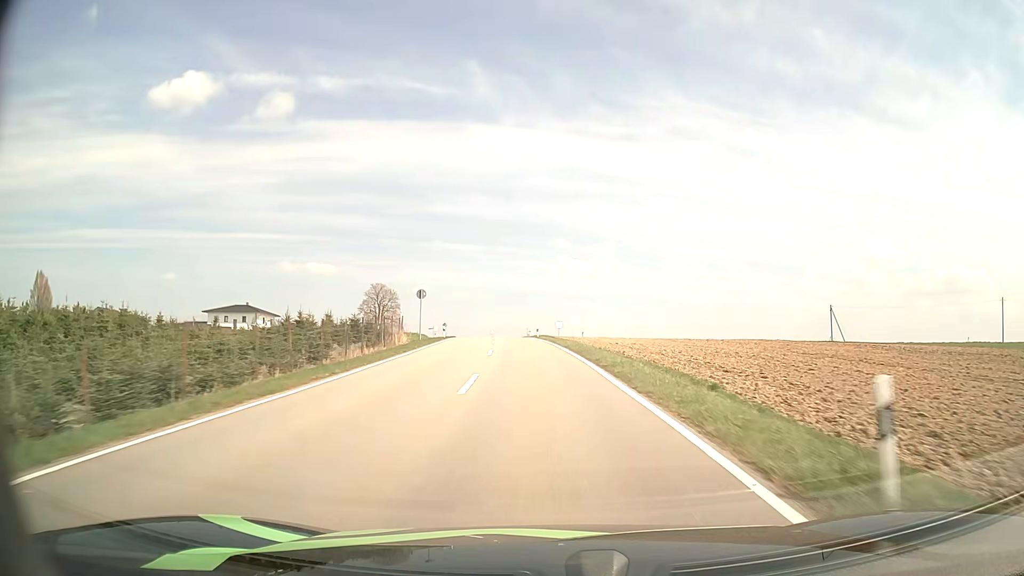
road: tertiary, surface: asphalt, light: Day
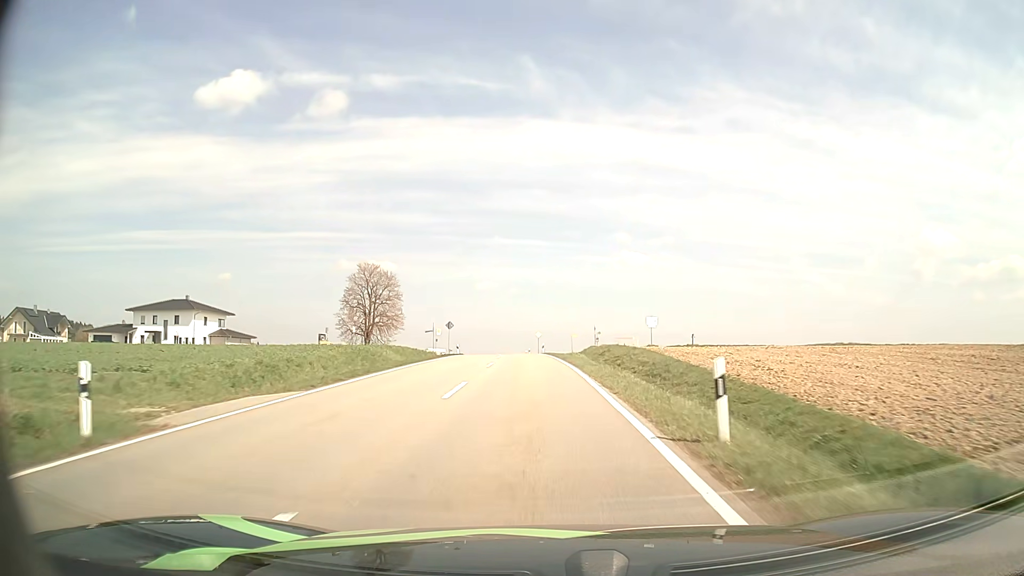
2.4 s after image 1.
(-2.0, +48.8) m; -5°
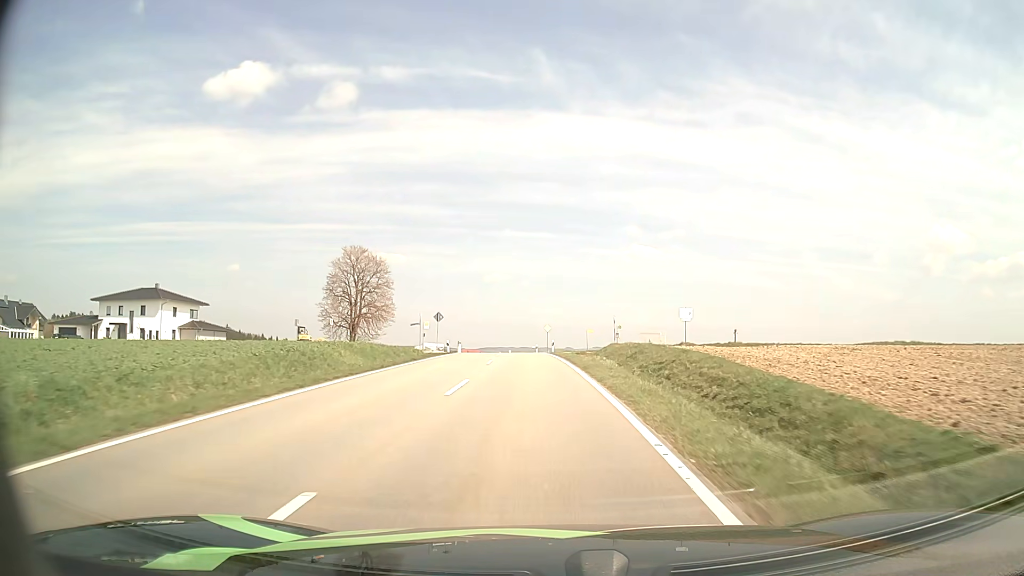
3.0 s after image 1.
(-0.1, +11.9) m; -1°
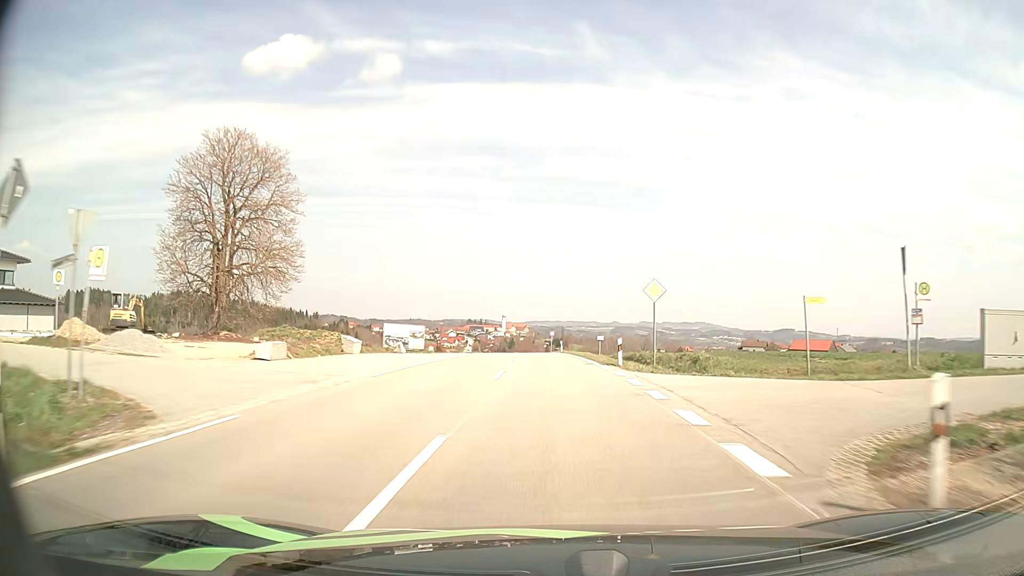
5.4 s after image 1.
(-2.0, +46.6) m; -4°
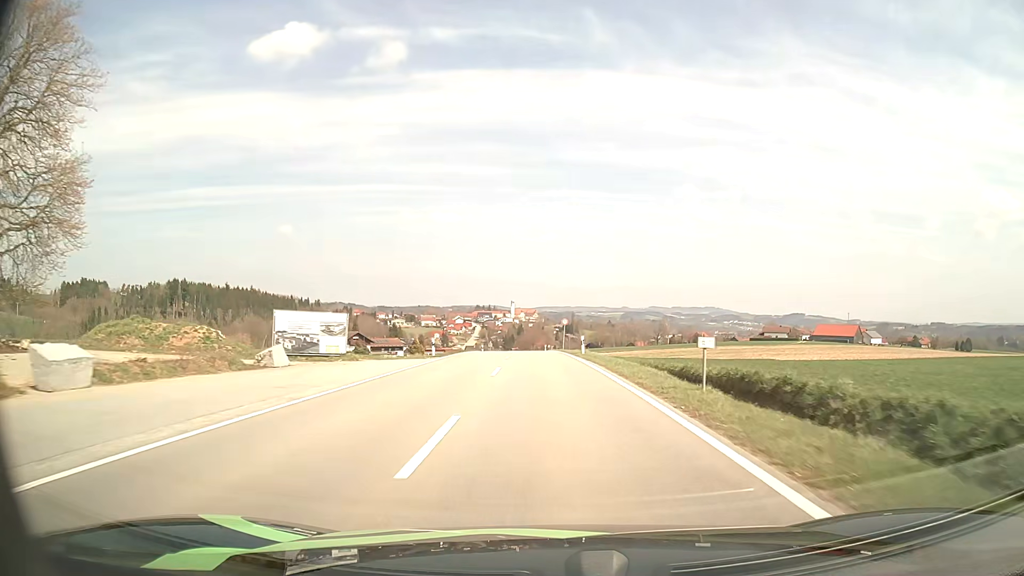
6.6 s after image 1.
(-0.1, +22.4) m; -1°
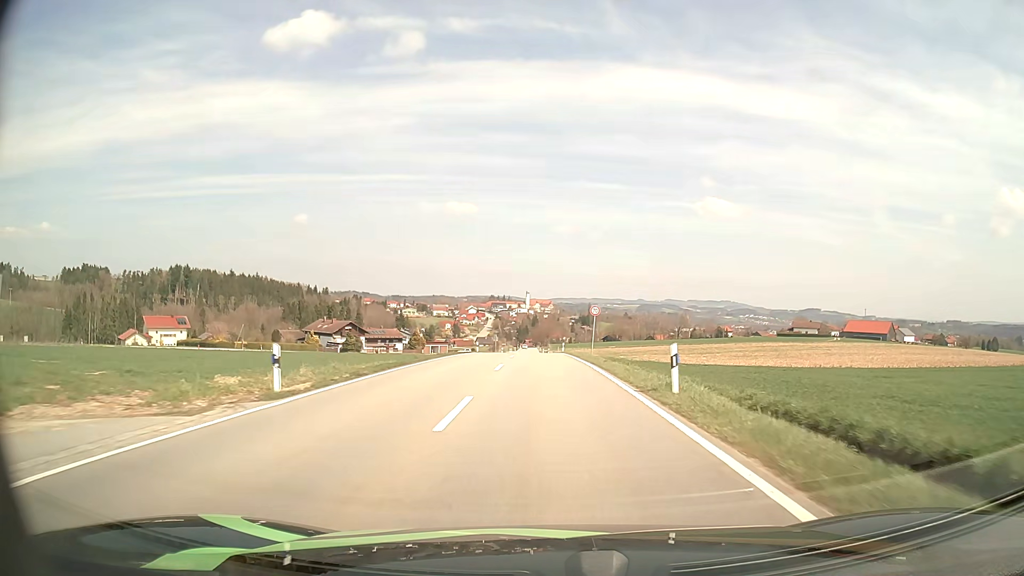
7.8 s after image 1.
(-0.3, +22.4) m; -1°
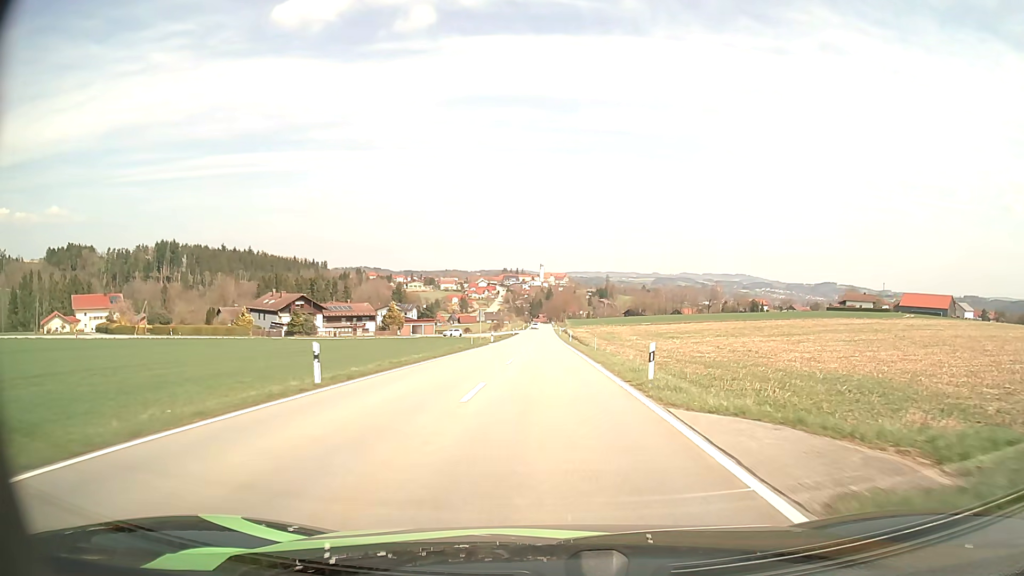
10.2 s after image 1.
(-0.5, +46.2) m; -1°
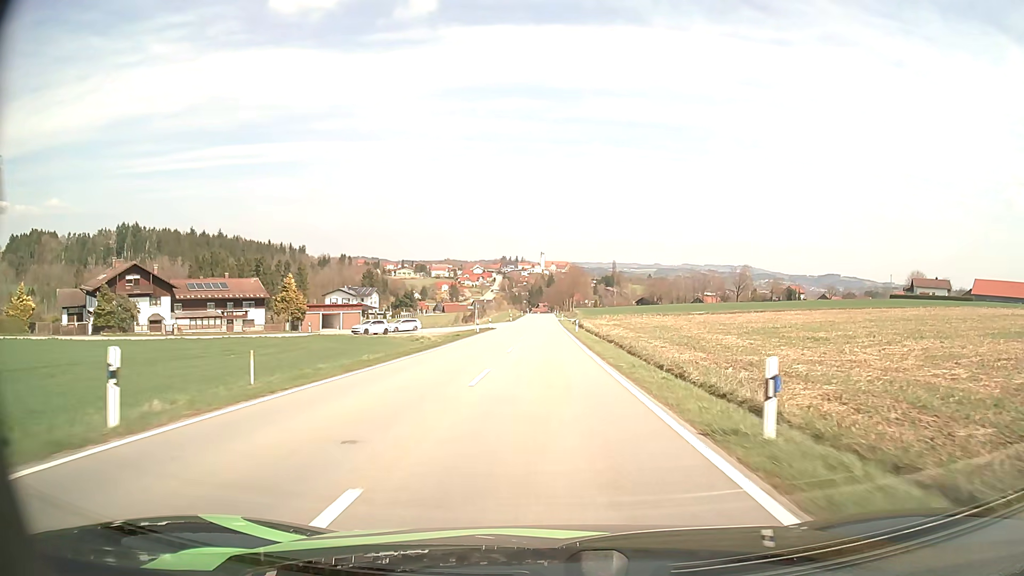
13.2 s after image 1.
(-0.1, +59.8) m; 0°
